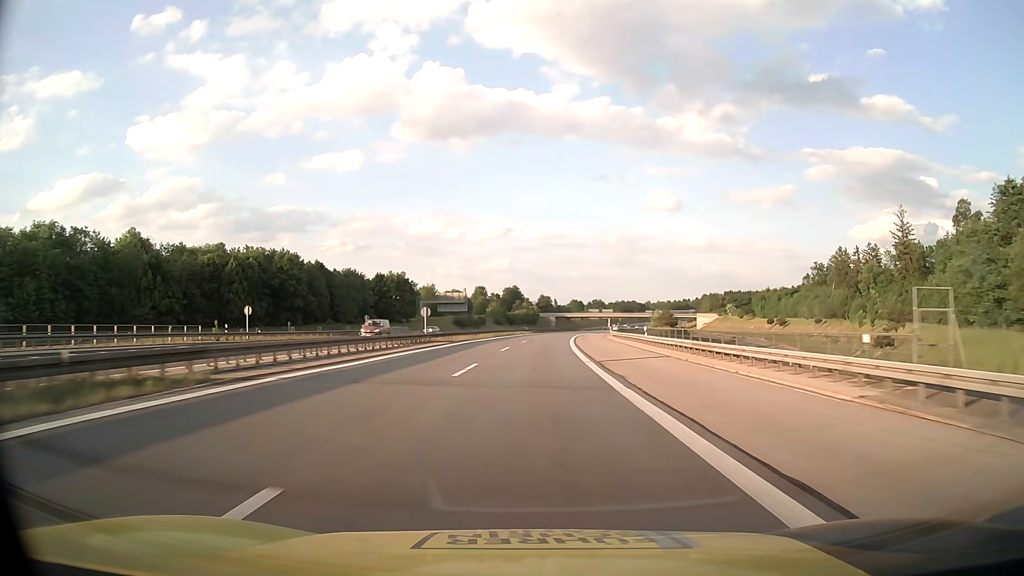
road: motorway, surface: asphalt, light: Day
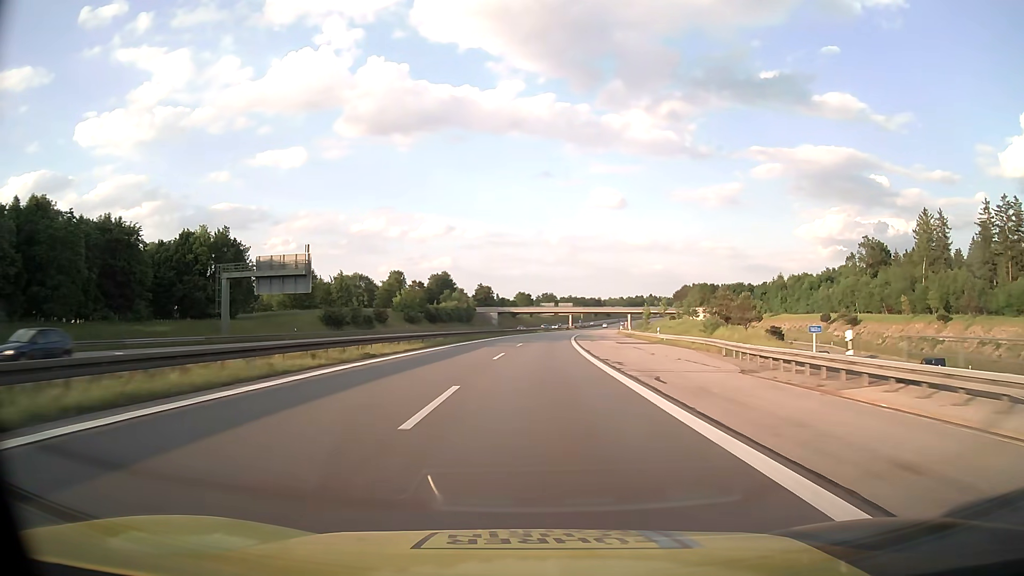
(+3.2, +80.7) m; +5°
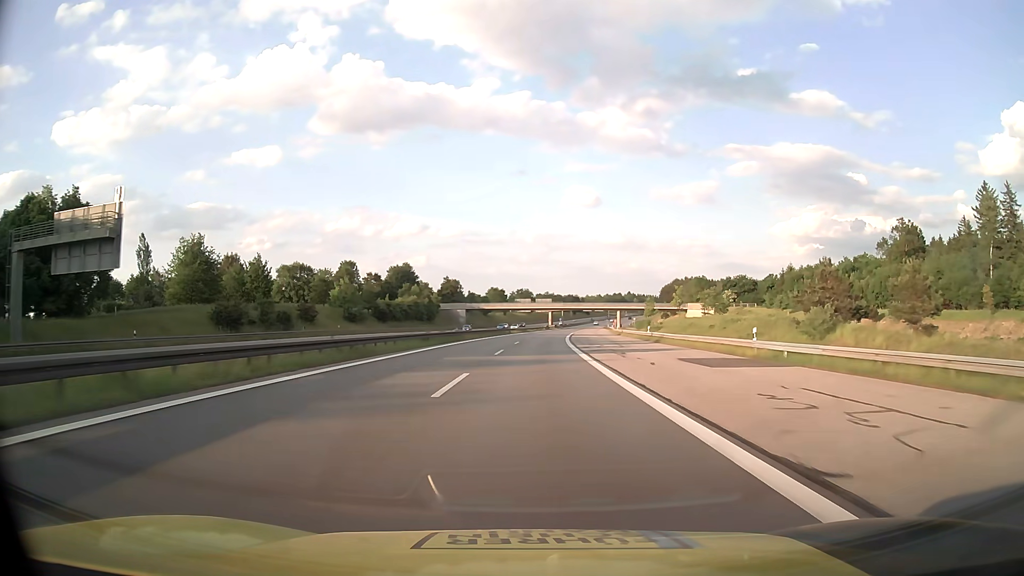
(+0.6, +32.3) m; +2°
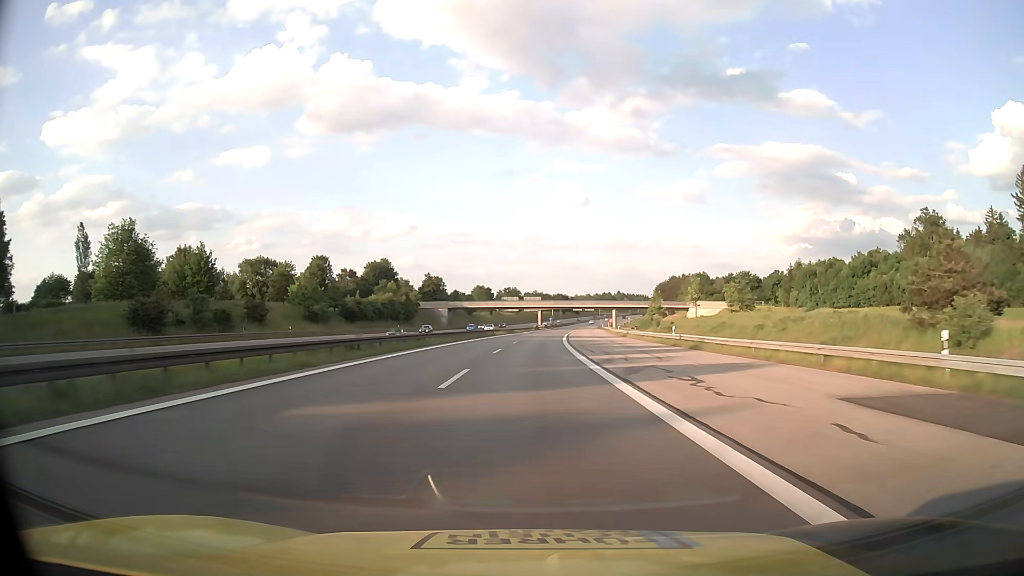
(+0.1, +16.2) m; +1°
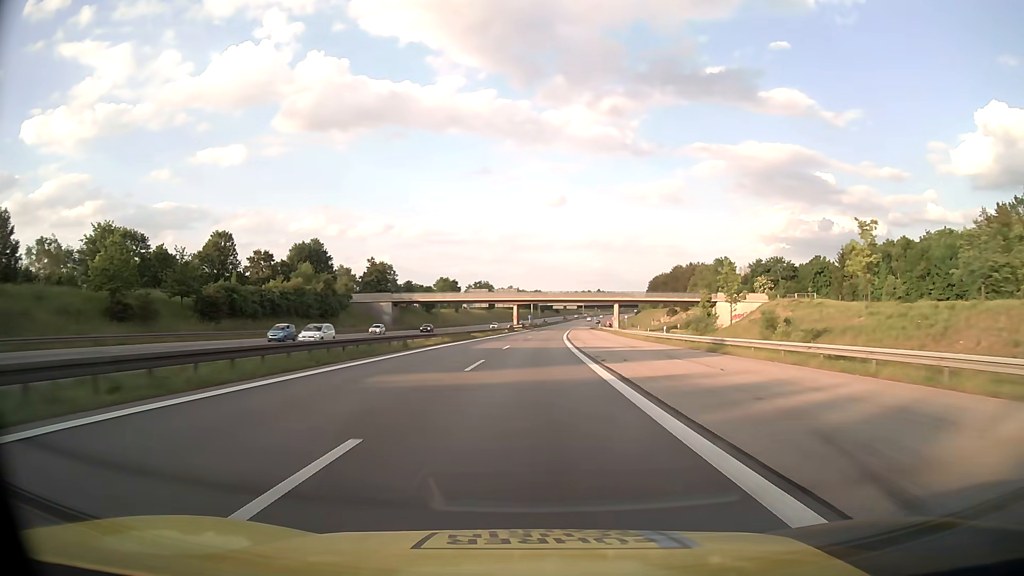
(+0.8, +48.6) m; +2°
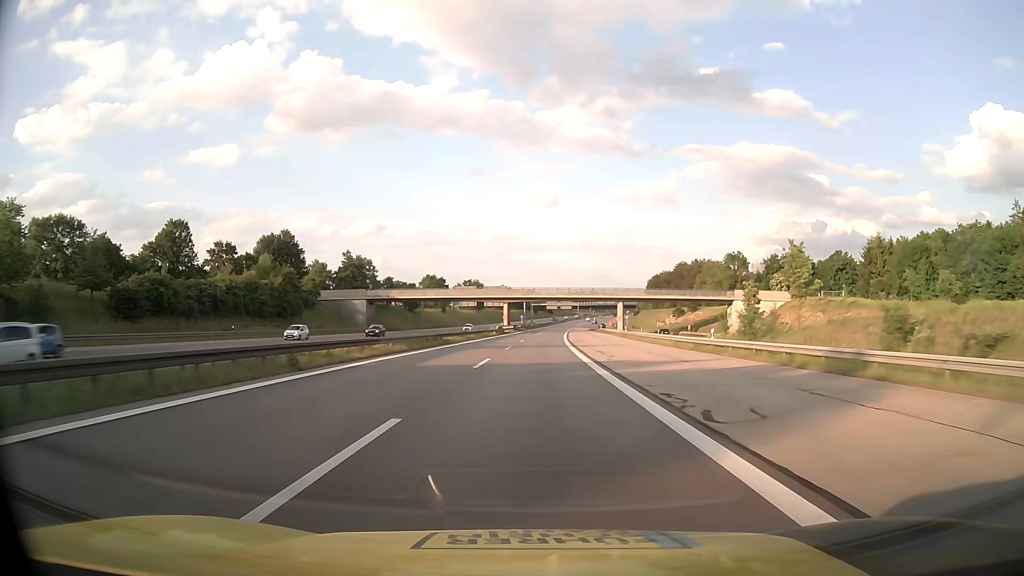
(+0.1, +16.2) m; +1°
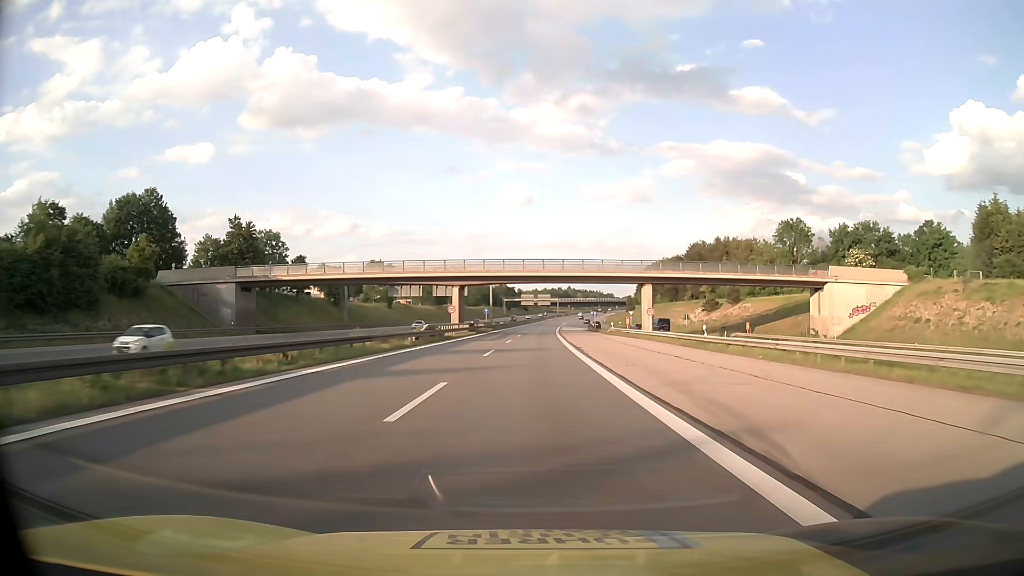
(+1.0, +48.5) m; +2°
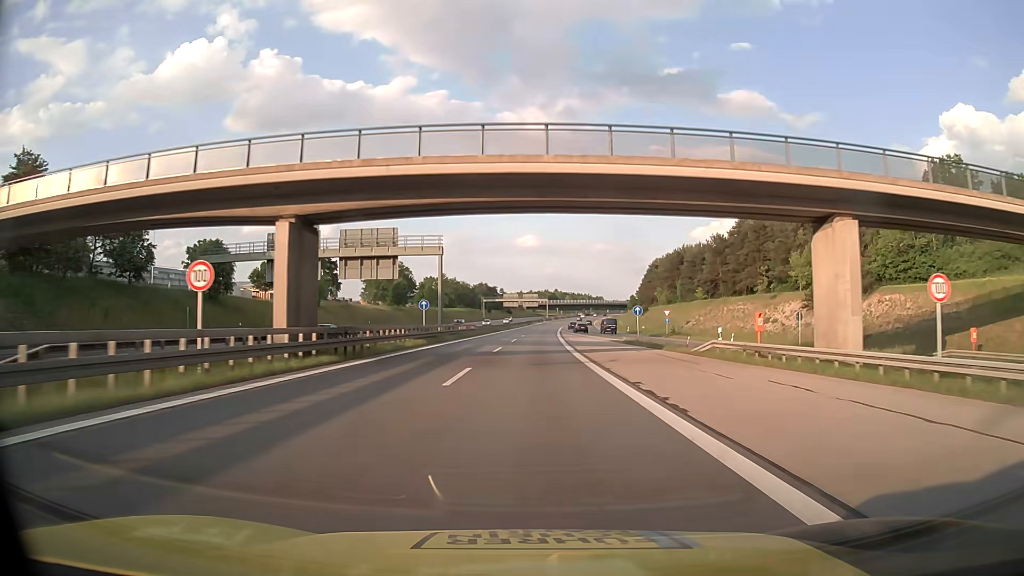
(+0.6, +48.4) m; +1°
(0, +10) (0, +20) (0, +30) (0, +40) (+1, +50) (+1, +60) (+1, +70) (+2, +80) (+2, +90) (+3, +100) m
